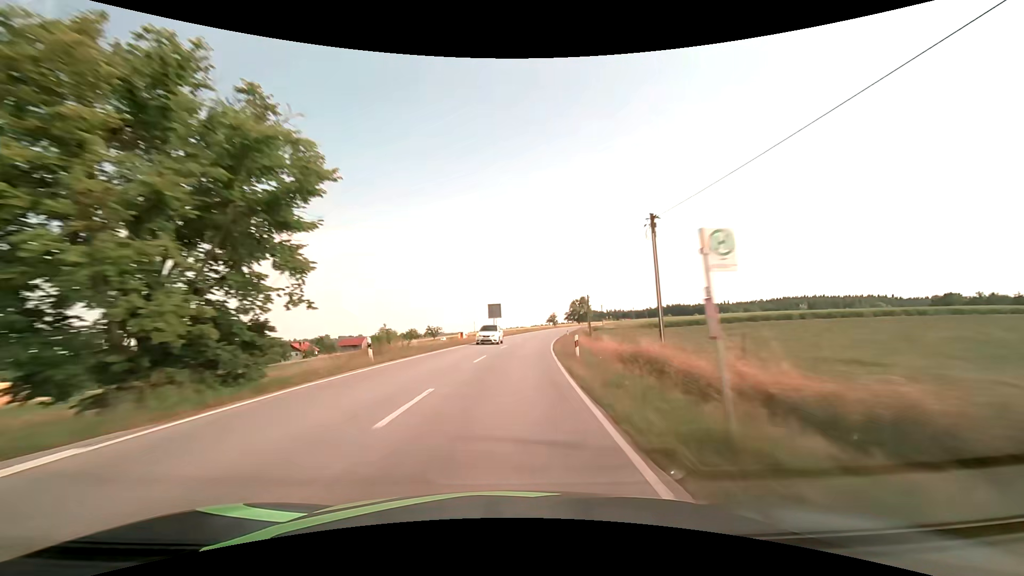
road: secondary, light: Day
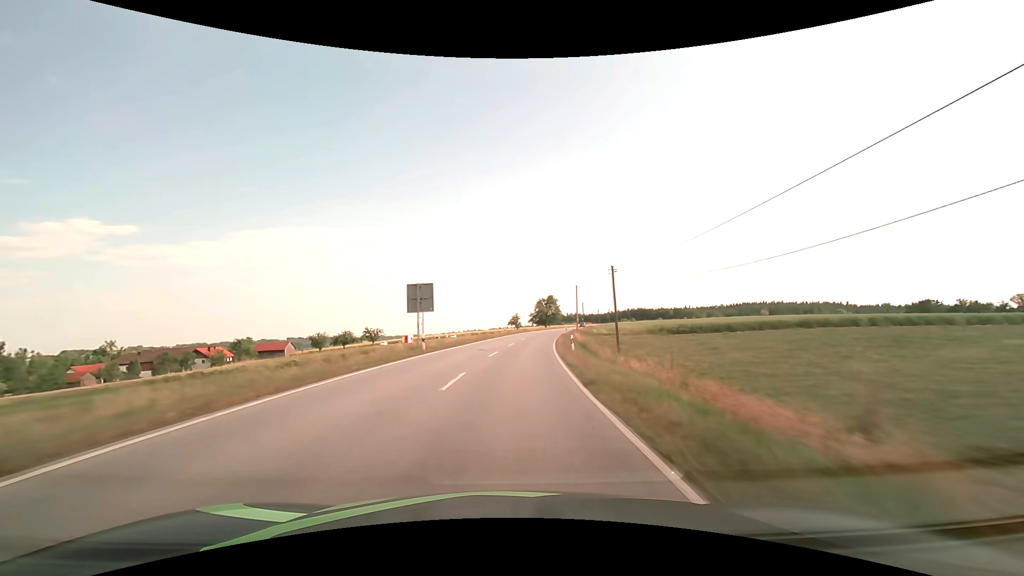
(+1.3, +31.7) m; +5°
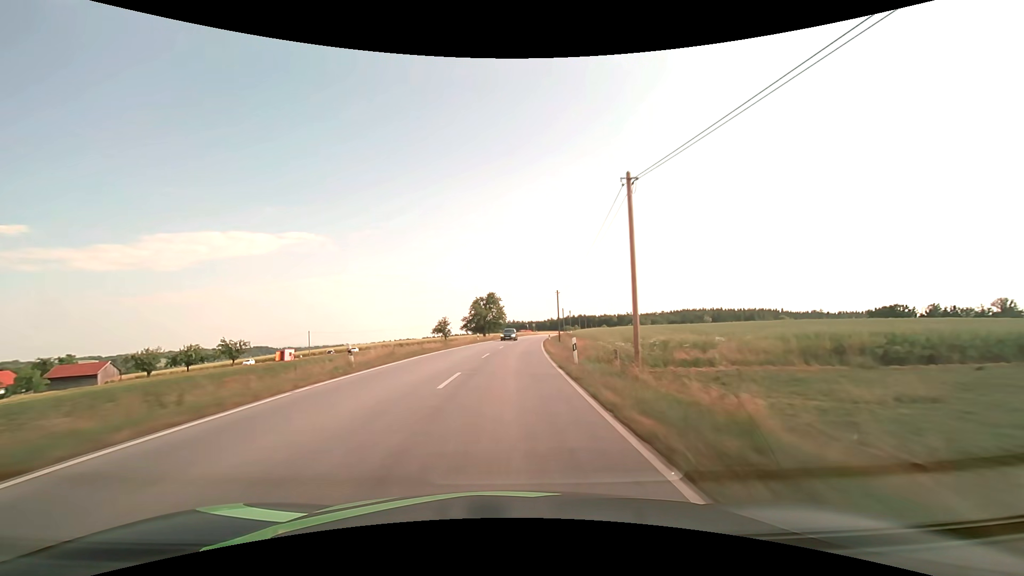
(+3.1, +47.4) m; +7°
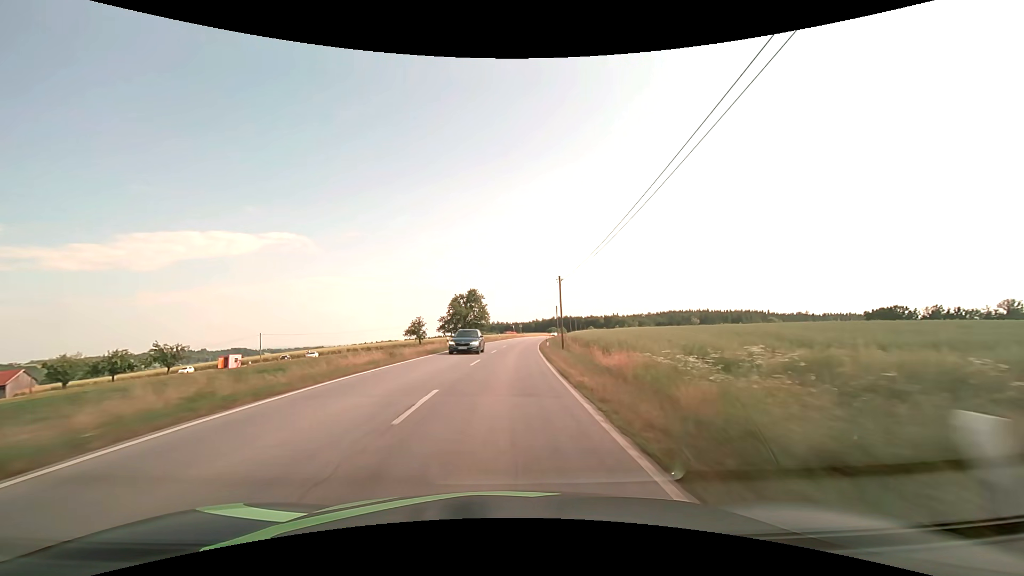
(+0.3, +15.8) m; +2°
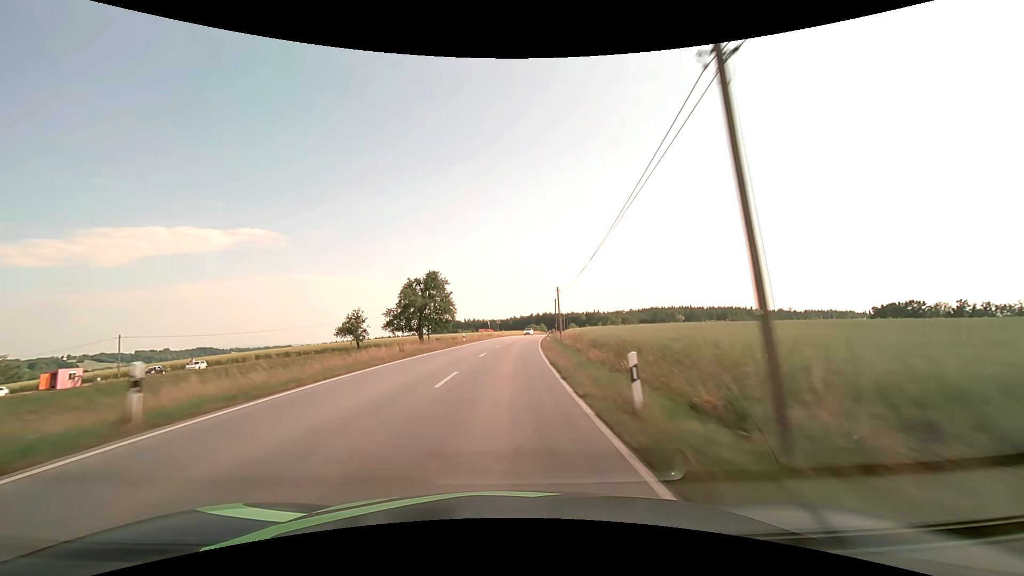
(+0.8, +31.6) m; +3°
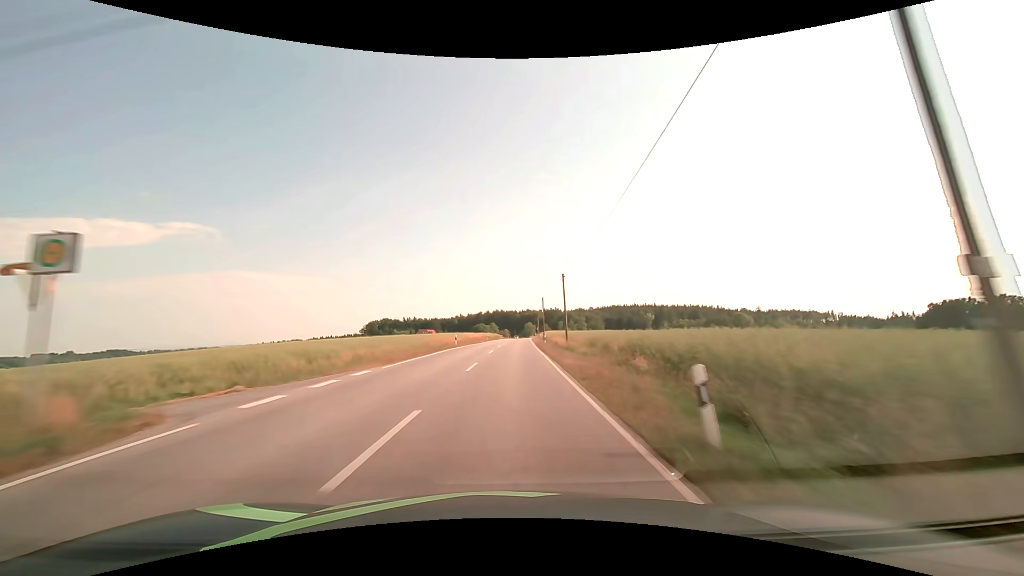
(+4.5, +78.9) m; +6°
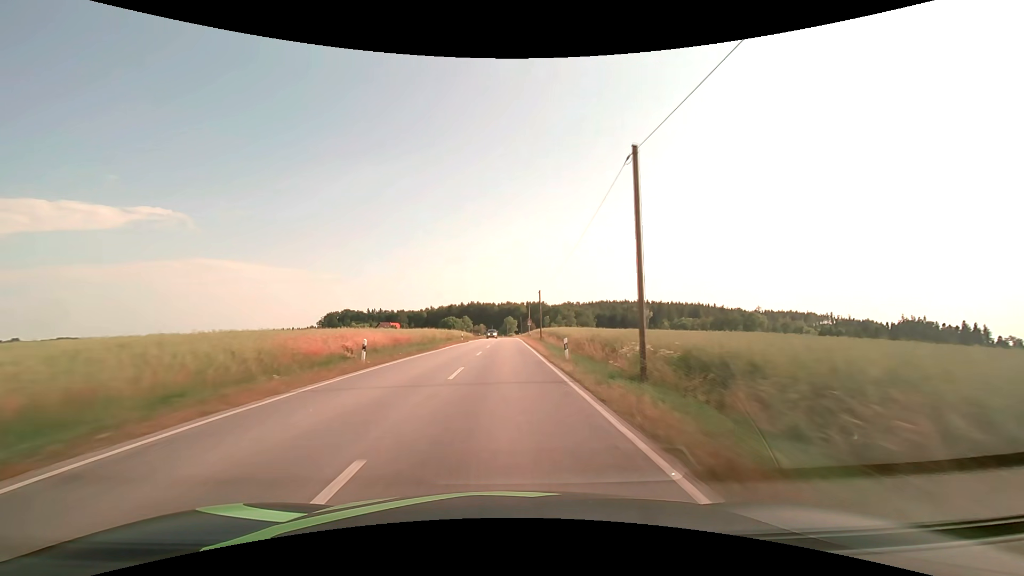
(+1.6, +63.4) m; +2°
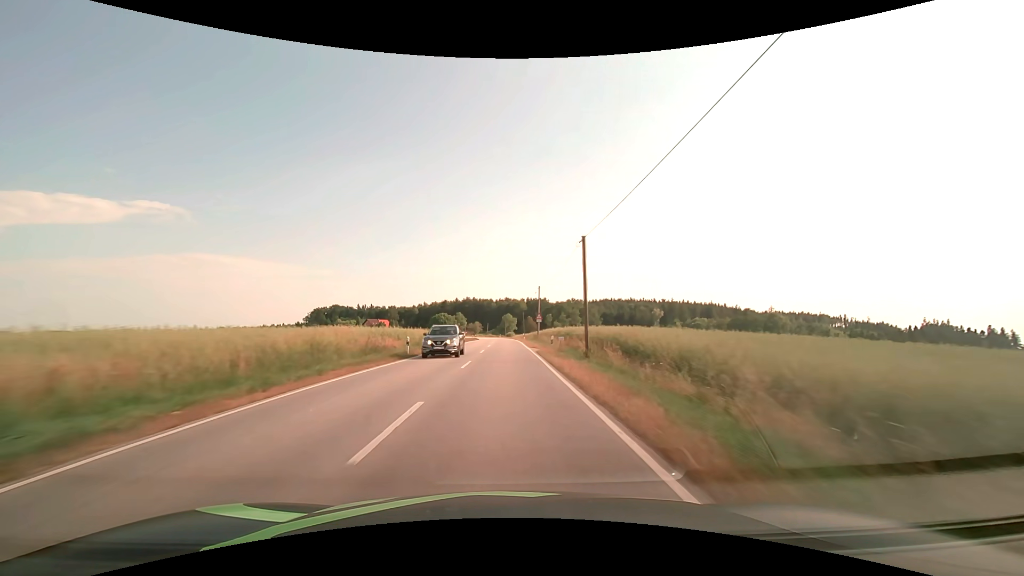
(+0.2, +31.8) m; 0°
(0, +10) (0, +20) (0, +30) (0, +40) (0, +50) (0, +60) (0, +70) (0, +80) (-1, +90) (-1, +100) m
